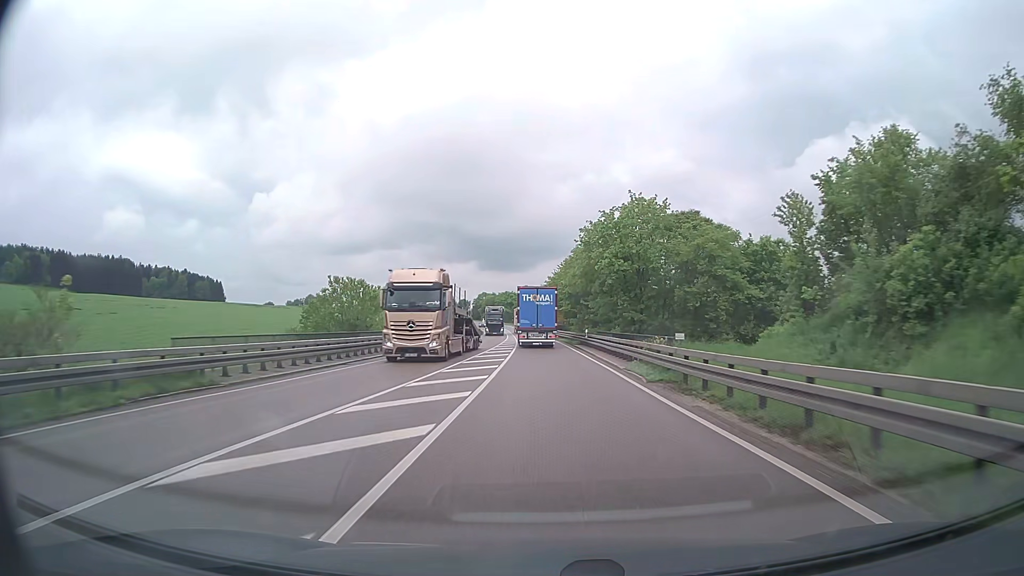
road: primary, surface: asphalt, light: Day
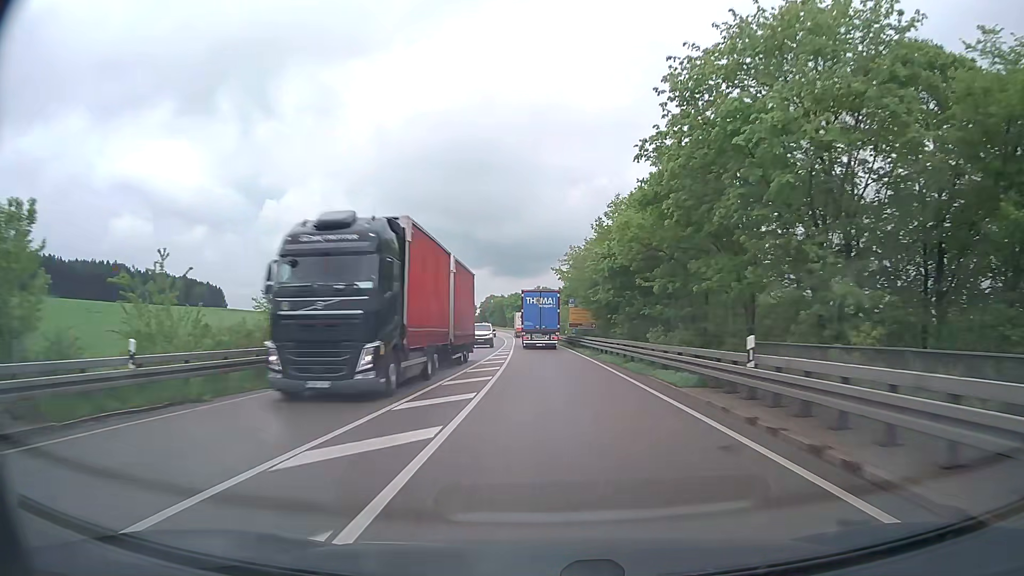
(-0.4, +35.9) m; -1°
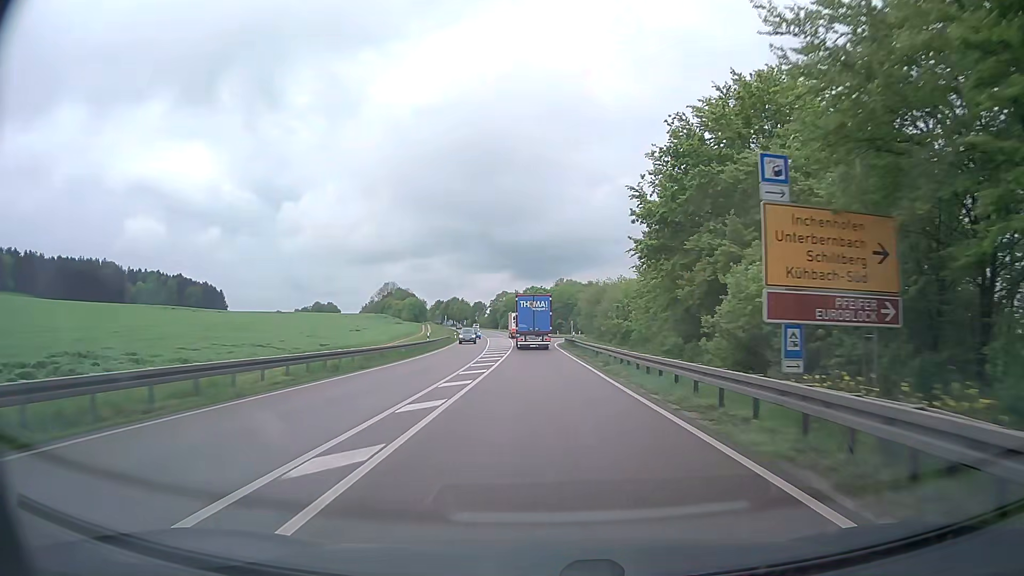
(-1.1, +60.0) m; -2°
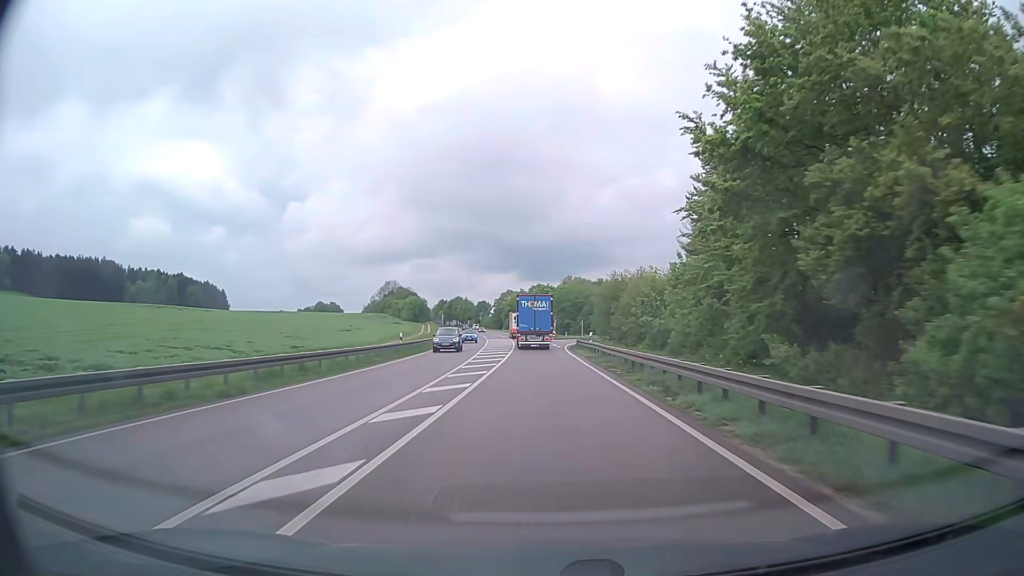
(-0.1, +12.3) m; -1°
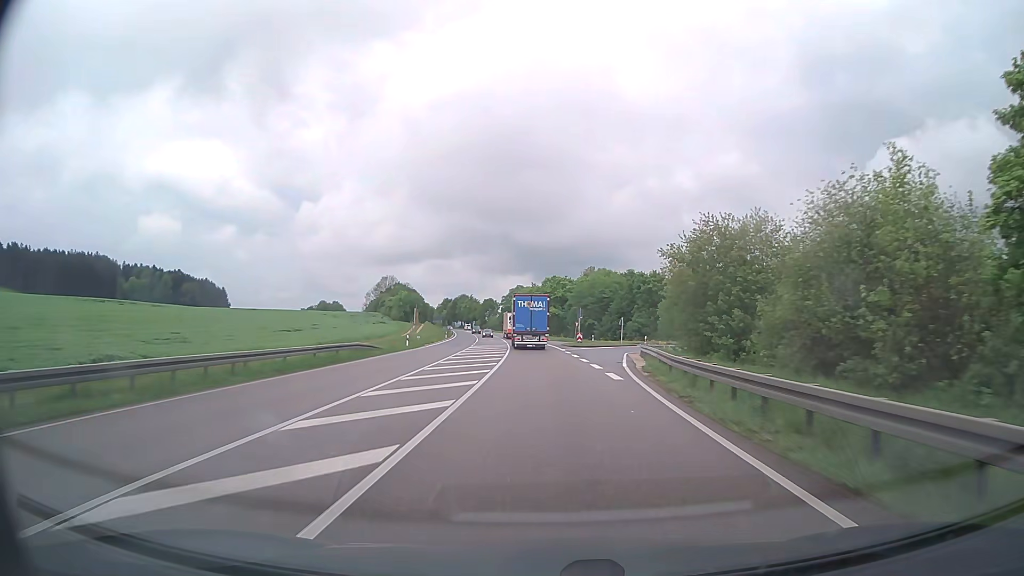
(-0.4, +37.3) m; -1°
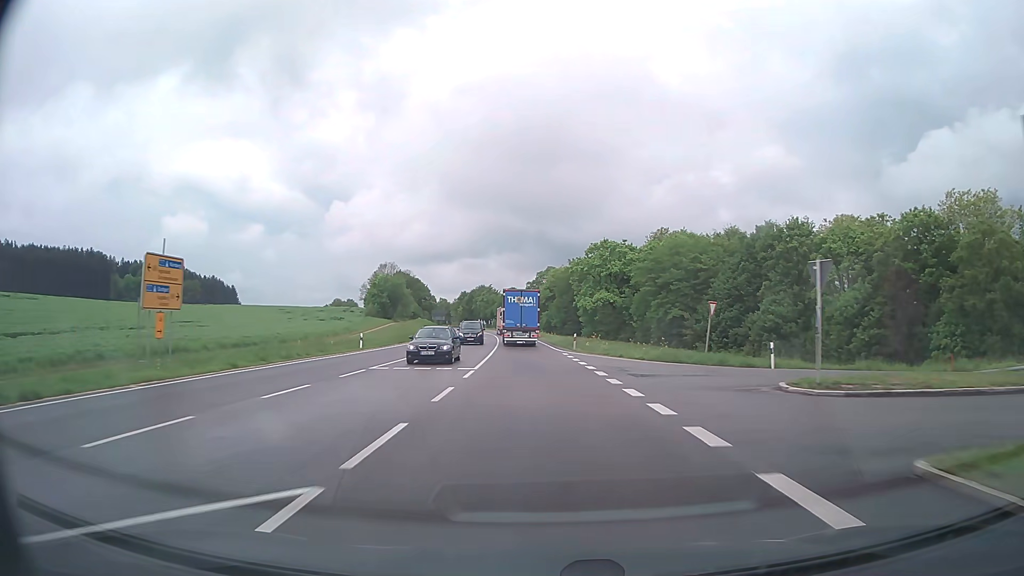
(-1.1, +62.2) m; -3°
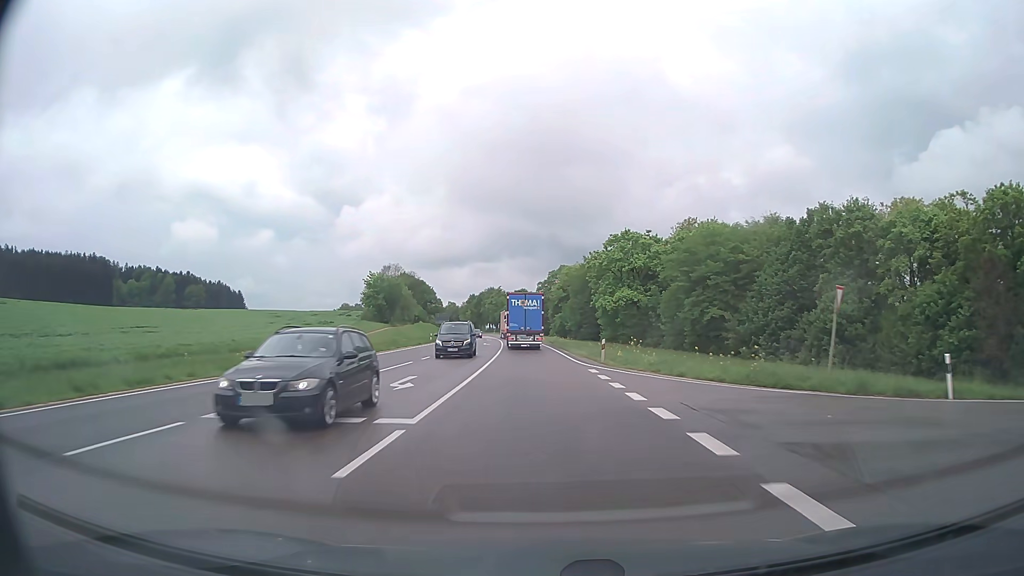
(-0.1, +12.3) m; -1°
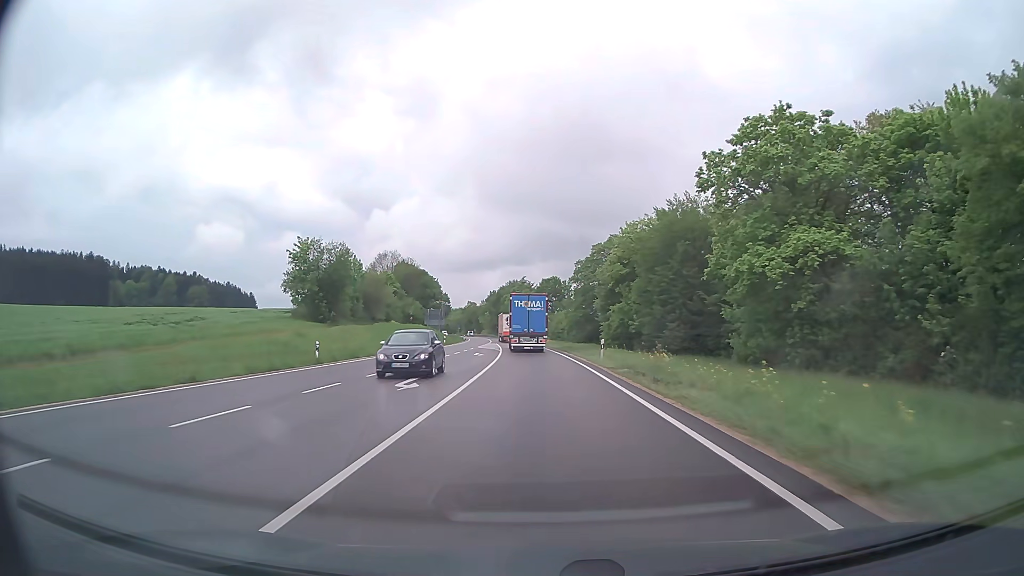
(-1.2, +49.1) m; -3°
(0, +10) (0, +20) (0, +30) (-1, +40) (-1, +50) (-2, +60) (-2, +70) (-3, +80) (-4, +90) (-5, +100) m
